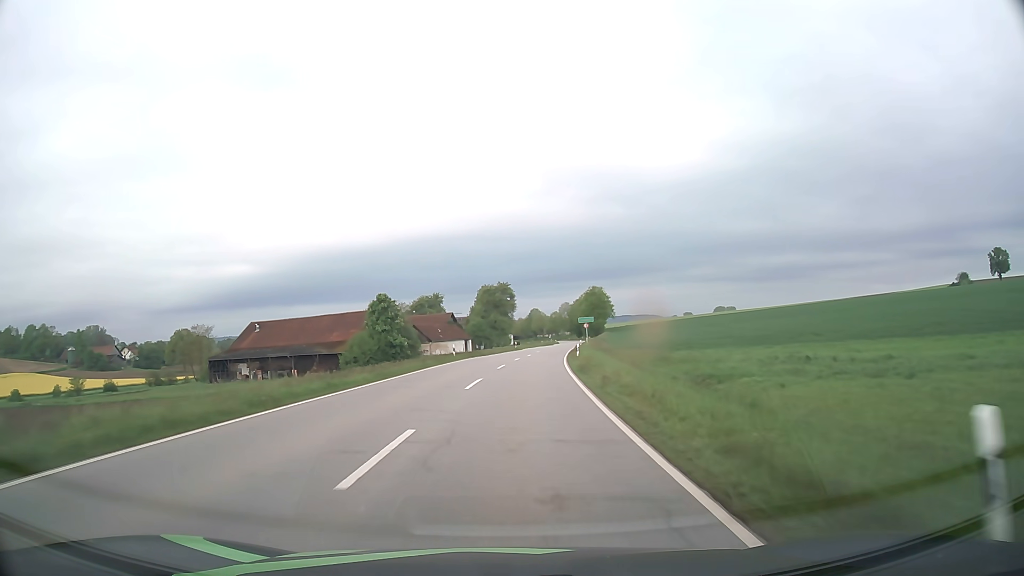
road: secondary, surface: asphalt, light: Day
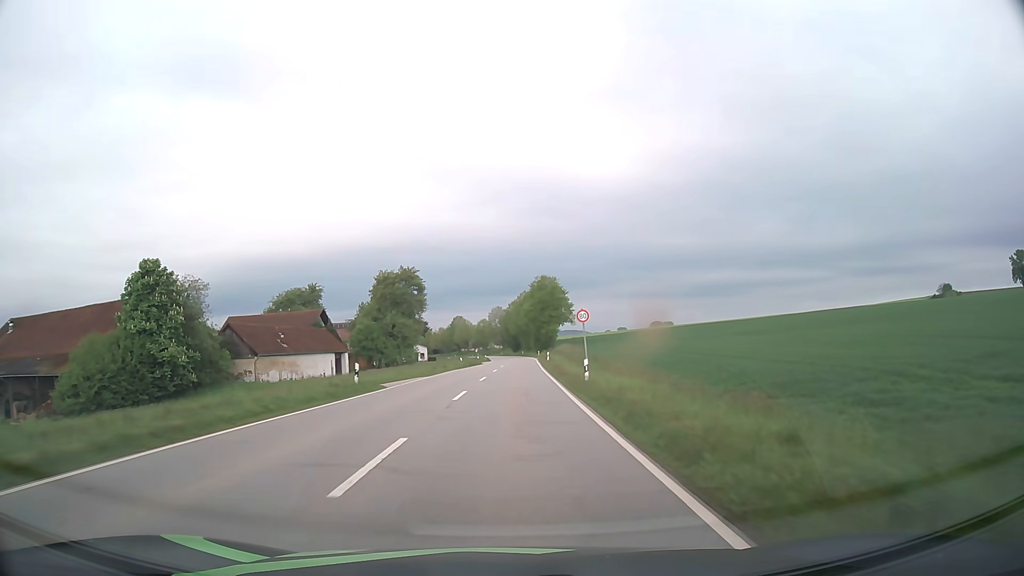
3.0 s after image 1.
(+3.7, +59.7) m; +6°
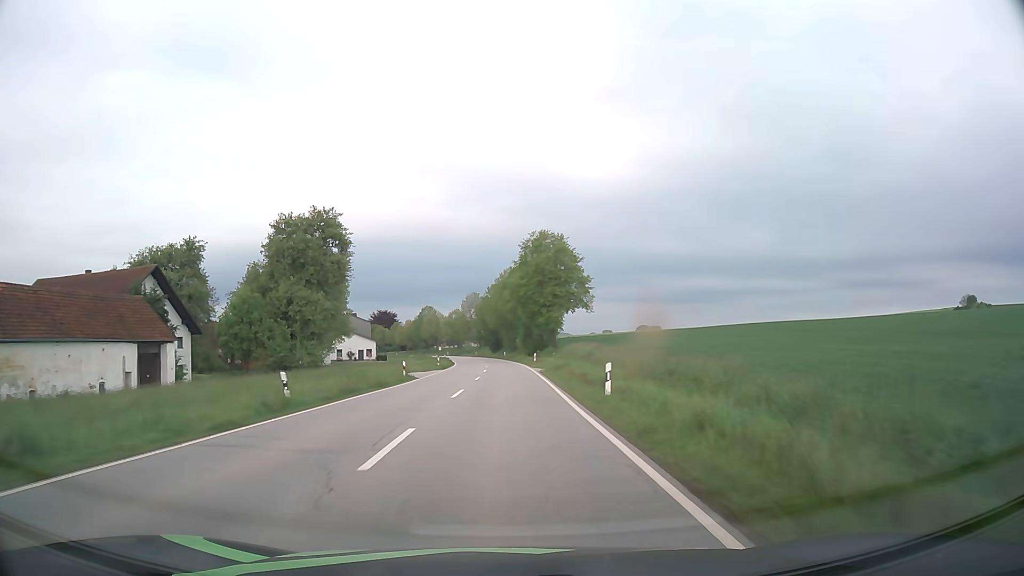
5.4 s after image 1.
(+1.0, +47.1) m; +2°
(0, +10) (0, +20) (0, +30) (0, +40) (0, +50) (0, +60) (-1, +70) (-1, +80) (-2, +90) (-3, +100) m
